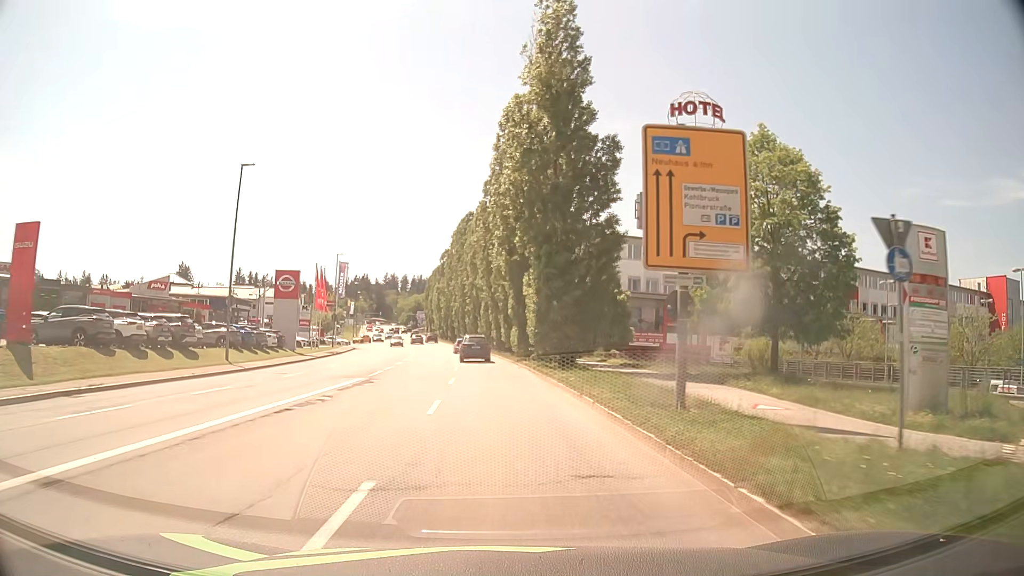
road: tertiary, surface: asphalt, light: Day
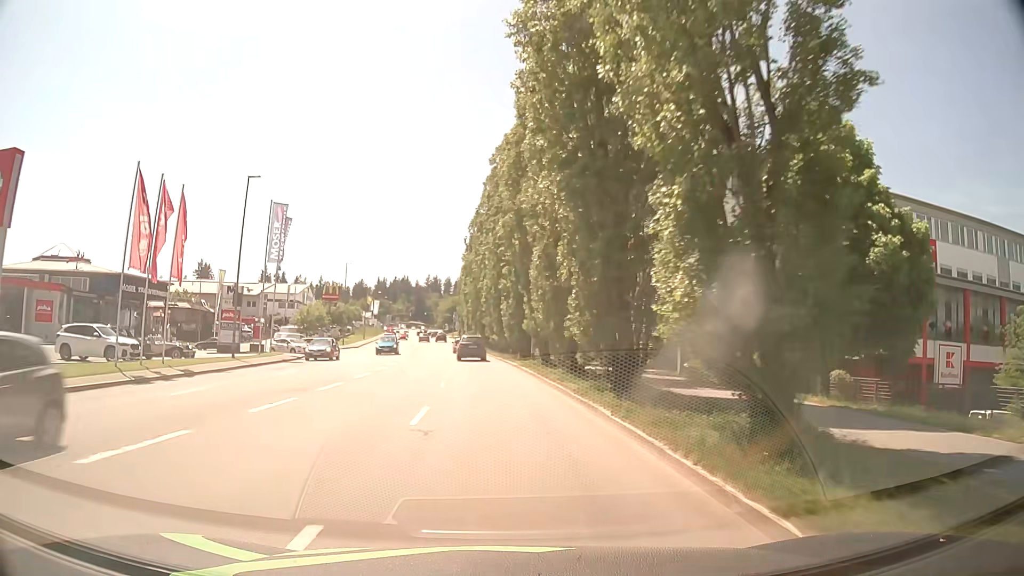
(-1.4, +37.9) m; -4°
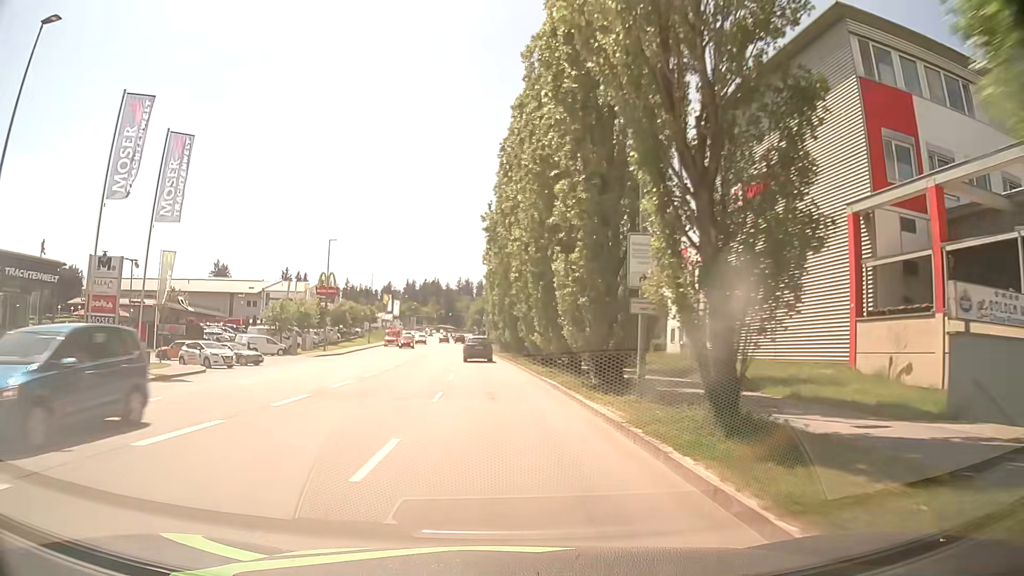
(-0.4, +22.8) m; -3°
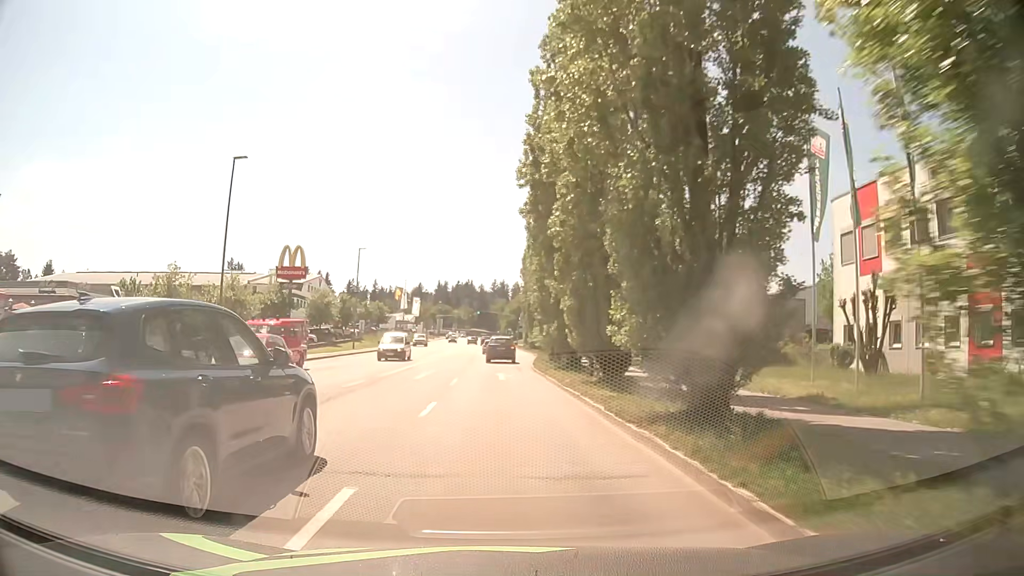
(-0.9, +30.4) m; -4°
(0, +10) (0, +20) (0, +30) (0, +40) (0, +50) (0, +60) (-1, +70) (-1, +80) (-1, +90) (-1, +100) m
